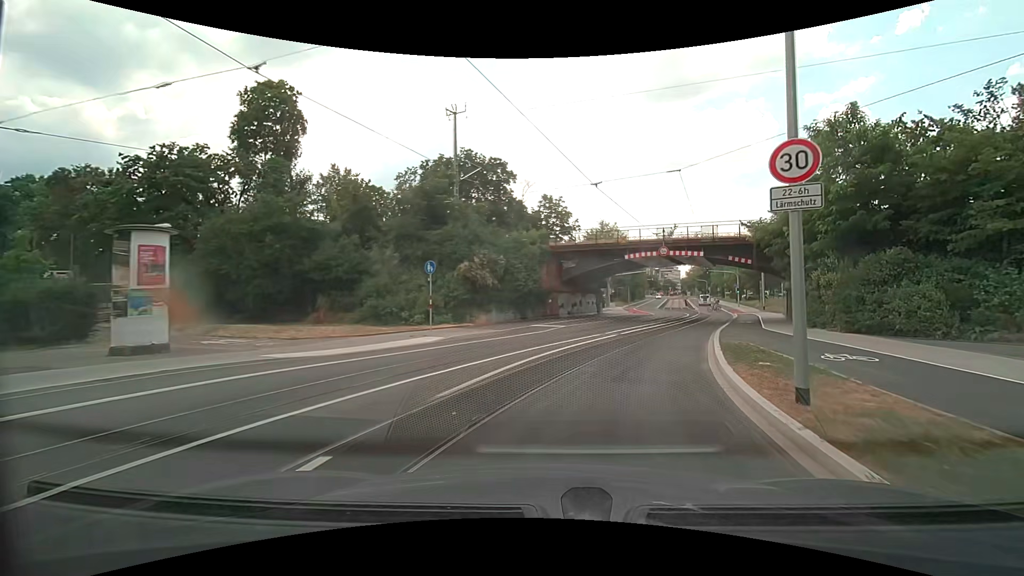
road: secondary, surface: asphalt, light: Day
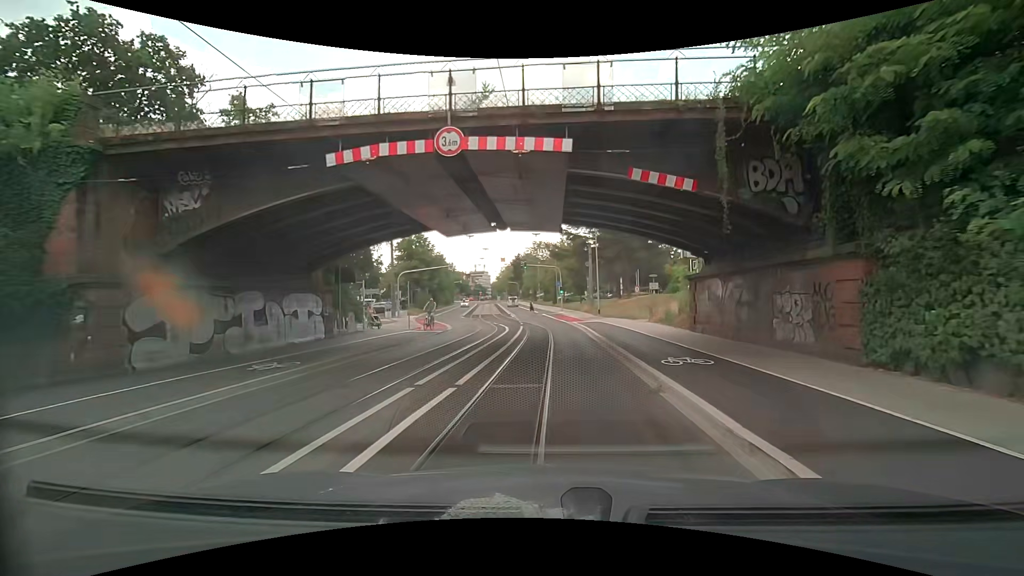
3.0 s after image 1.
(+5.5, +23.5) m; +21°
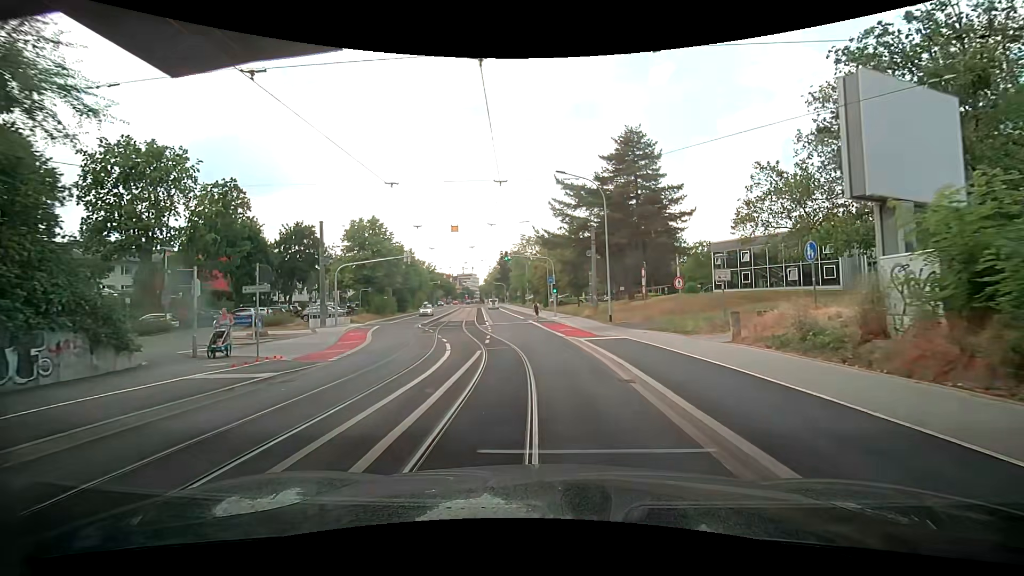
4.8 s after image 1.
(+0.2, +15.3) m; +1°
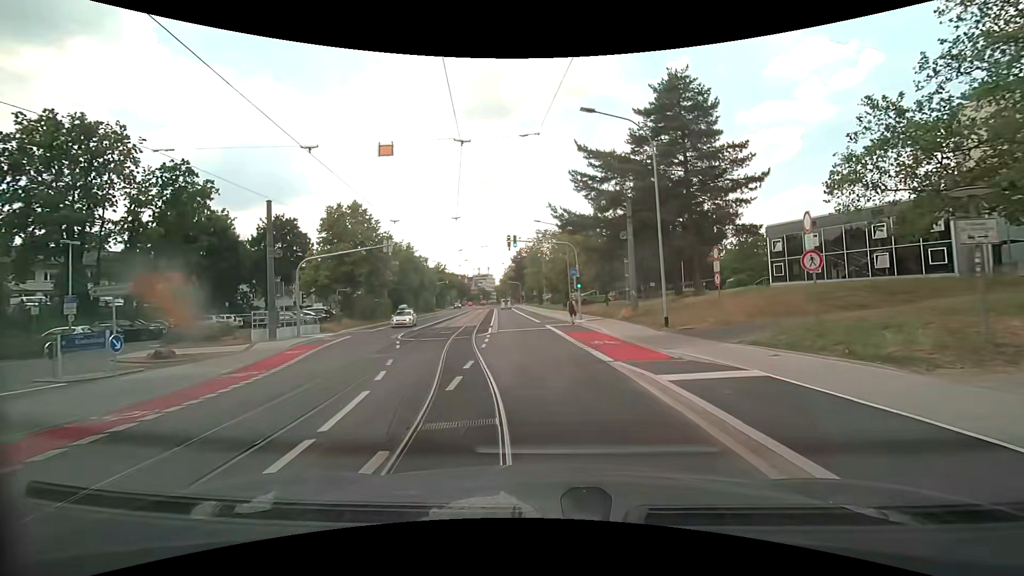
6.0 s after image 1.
(-0.2, +10.4) m; -1°
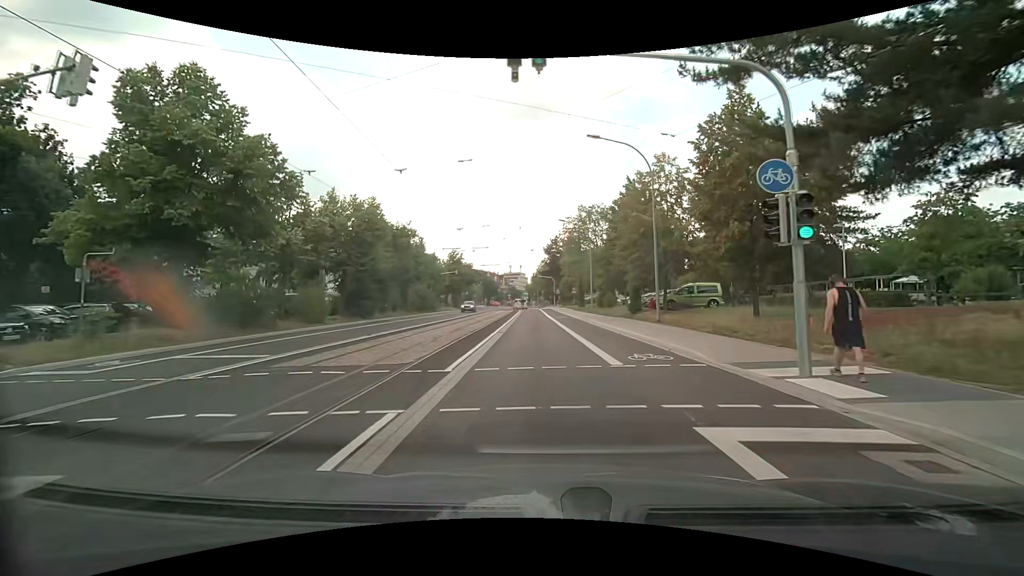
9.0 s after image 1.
(-1.4, +26.6) m; -5°
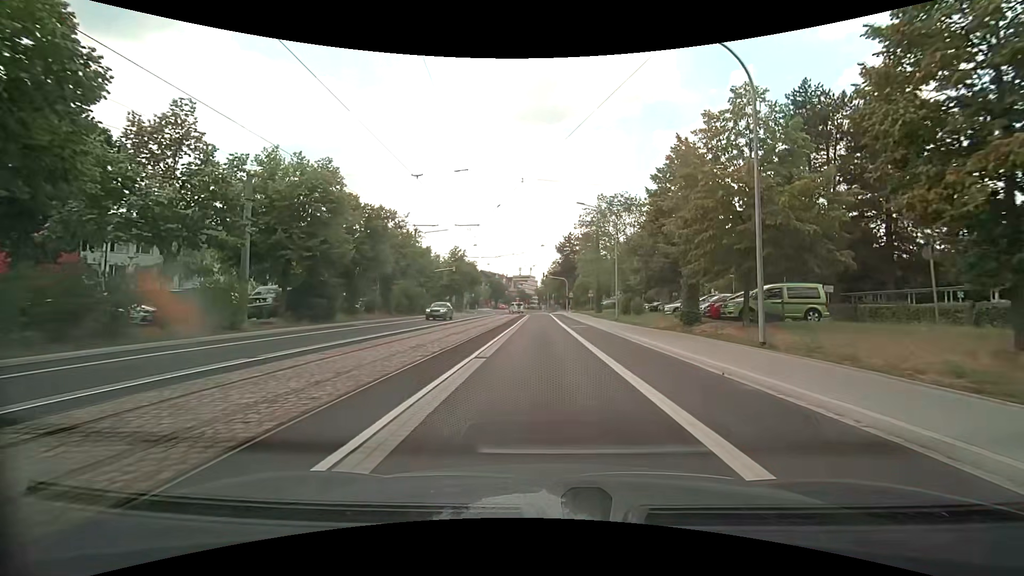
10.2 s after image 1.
(0.0, +10.8) m; -1°
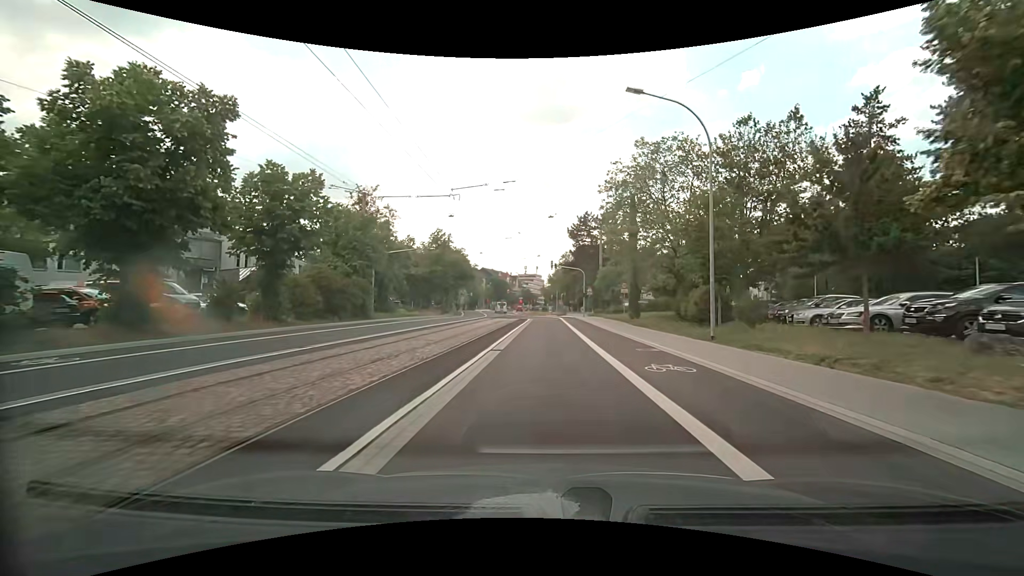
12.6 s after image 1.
(0.0, +22.0) m; -1°
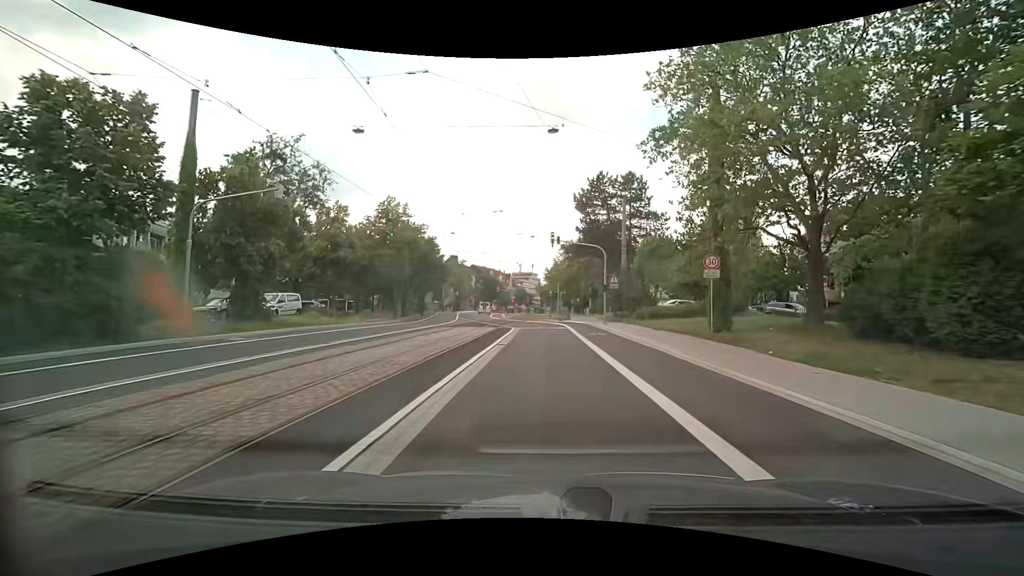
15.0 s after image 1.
(+0.1, +22.3) m; 0°
(0, +10) (0, +20) (0, +30) (-1, +40) (-4, +50) (-6, +59) (-8, +69) (-10, +79) (-10, +89) (-11, +99) m
